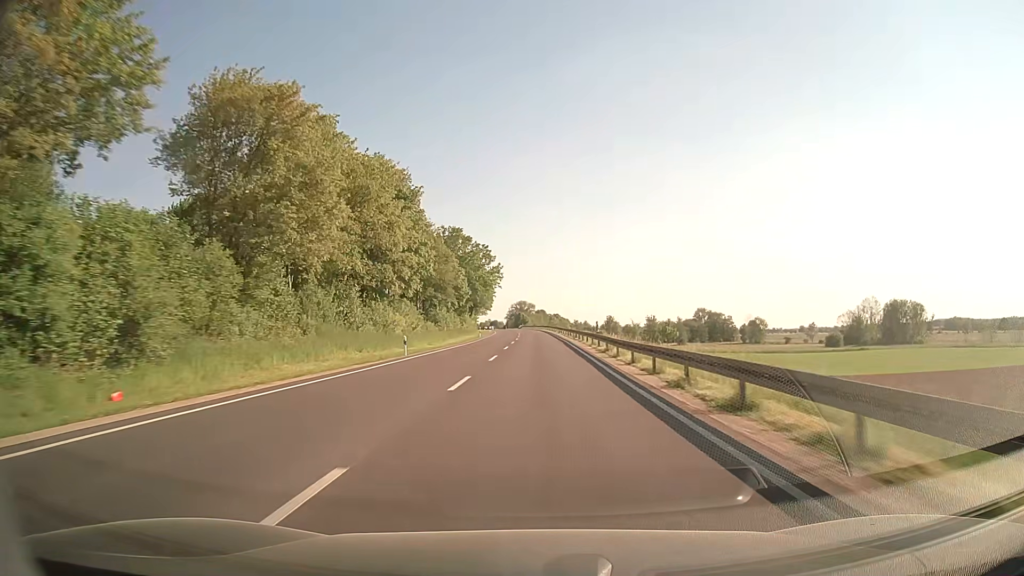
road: secondary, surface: asphalt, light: Day
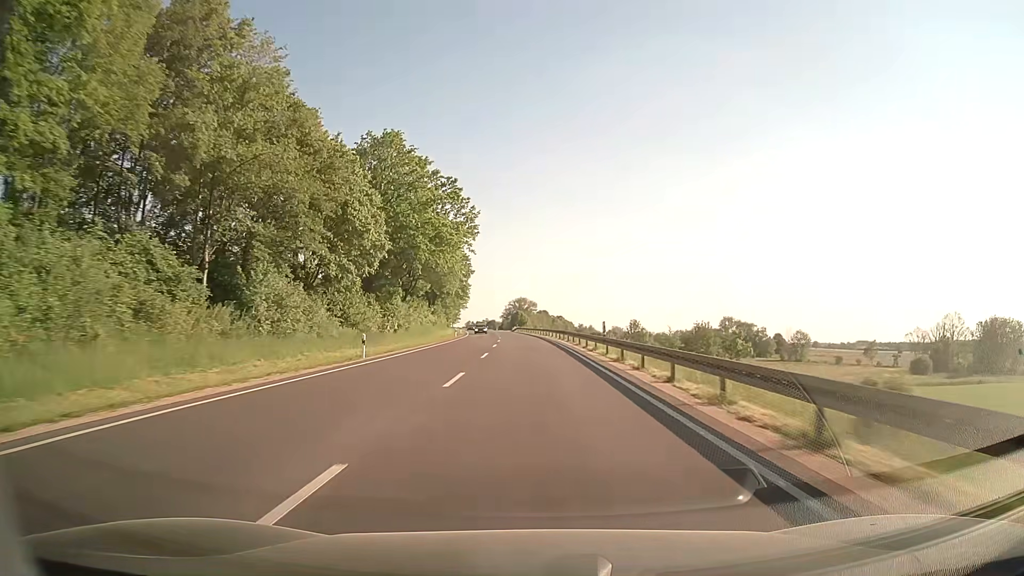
(+0.1, +59.2) m; 0°
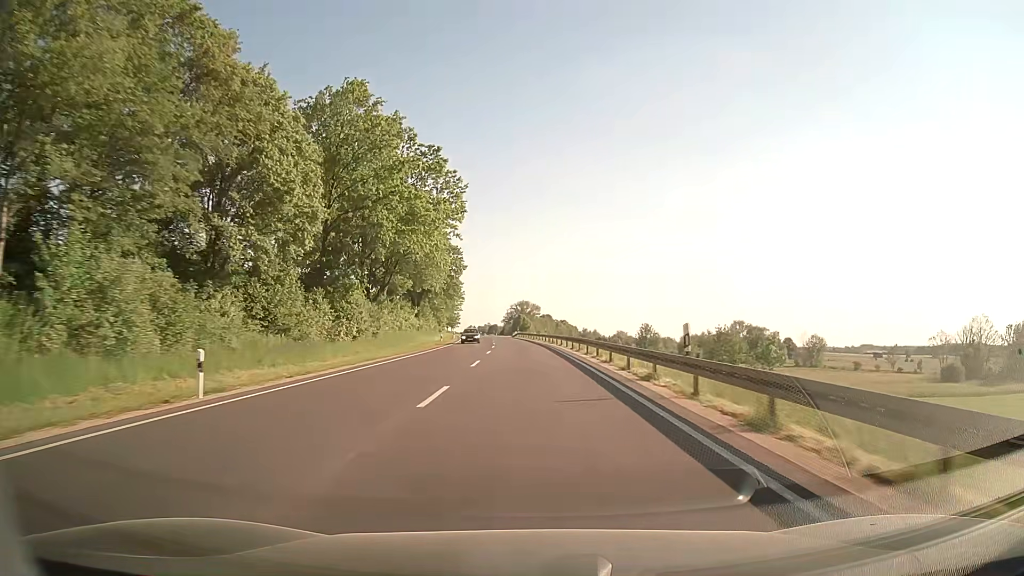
(0.0, +14.7) m; 0°
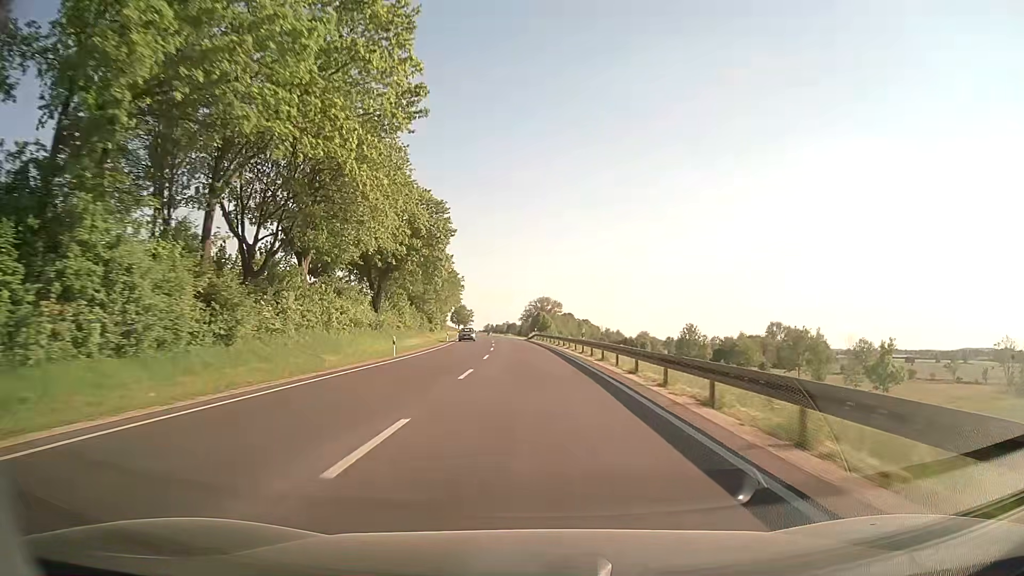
(-0.3, +29.1) m; -2°
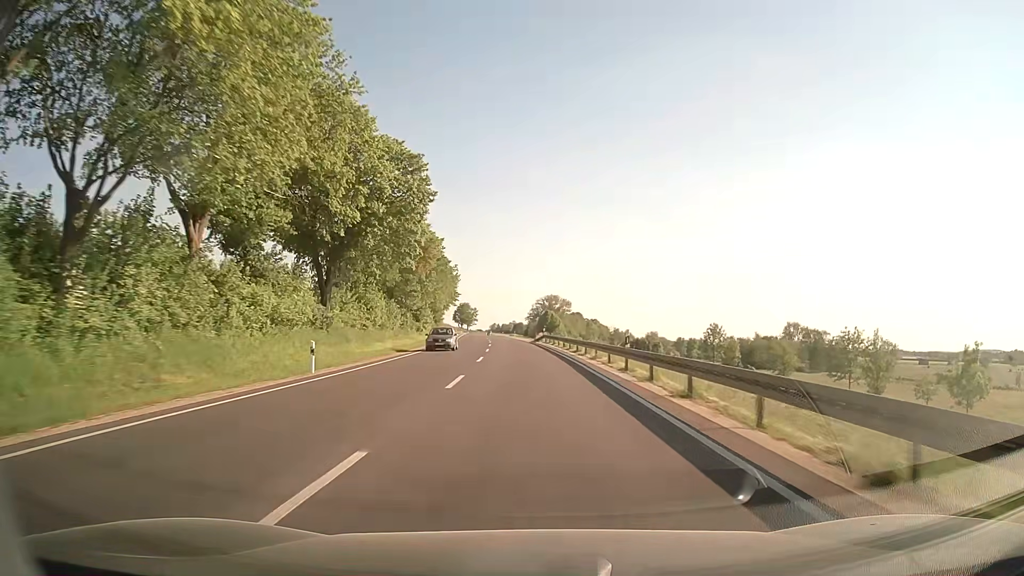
(-0.1, +14.5) m; -1°
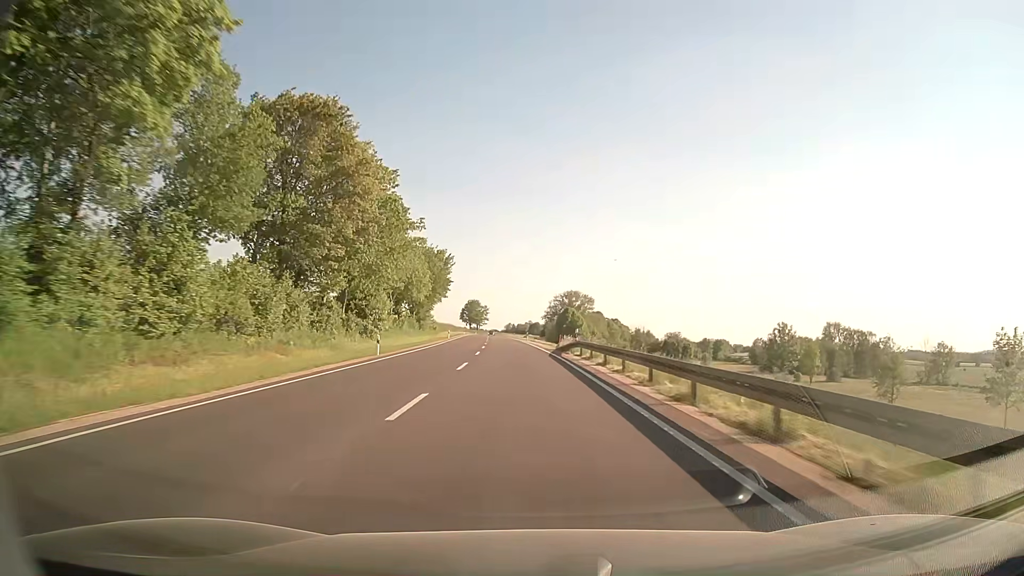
(-0.3, +29.1) m; -1°
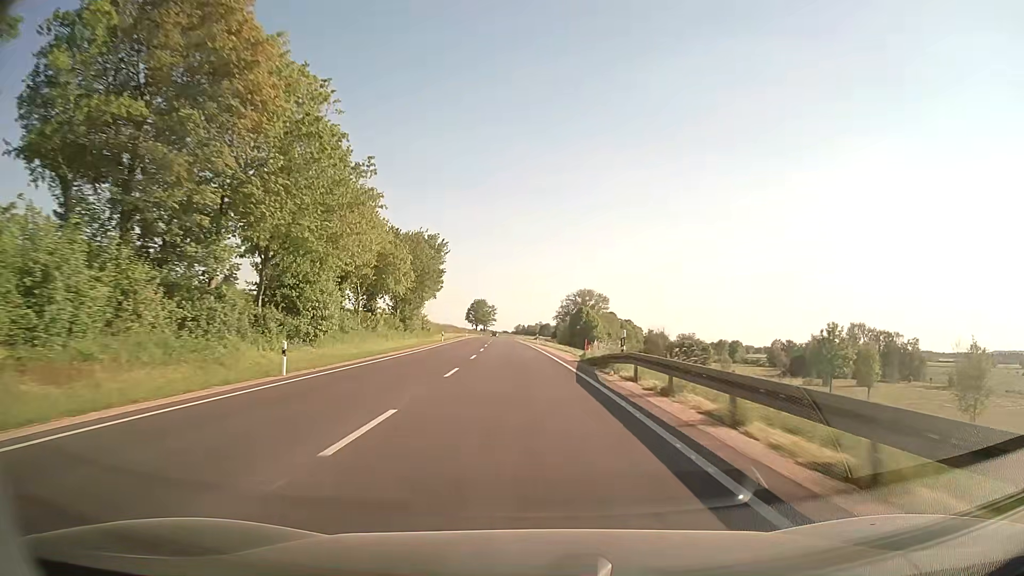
(-0.1, +14.7) m; -1°
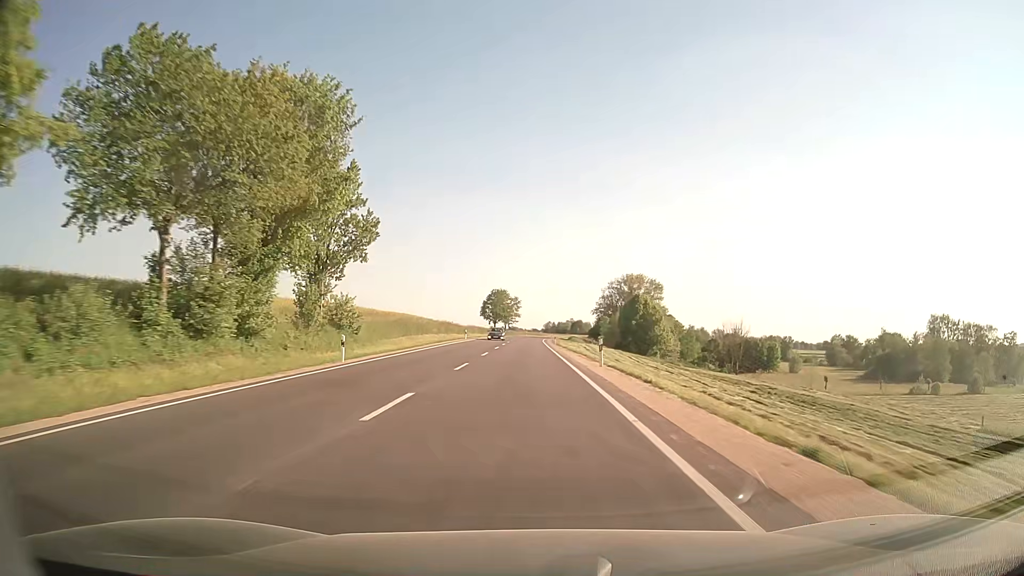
(-1.1, +45.0) m; -3°
(0, +10) (0, +20) (0, +30) (0, +40) (0, +50) (-1, +60) (-1, +70) (-1, +80) (-1, +90) (-1, +100) m
